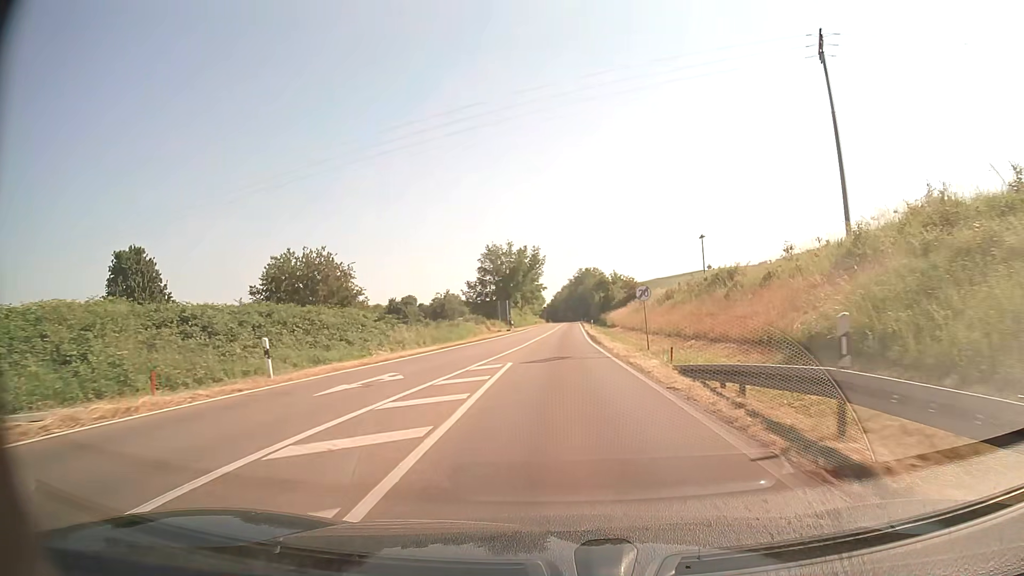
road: primary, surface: asphalt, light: Day
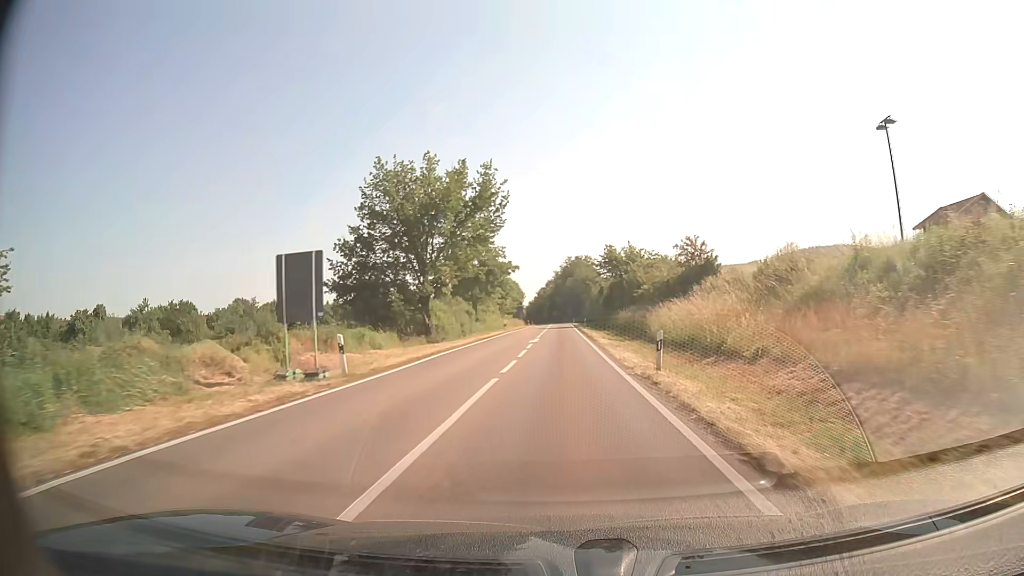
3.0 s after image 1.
(+0.5, +49.0) m; +1°
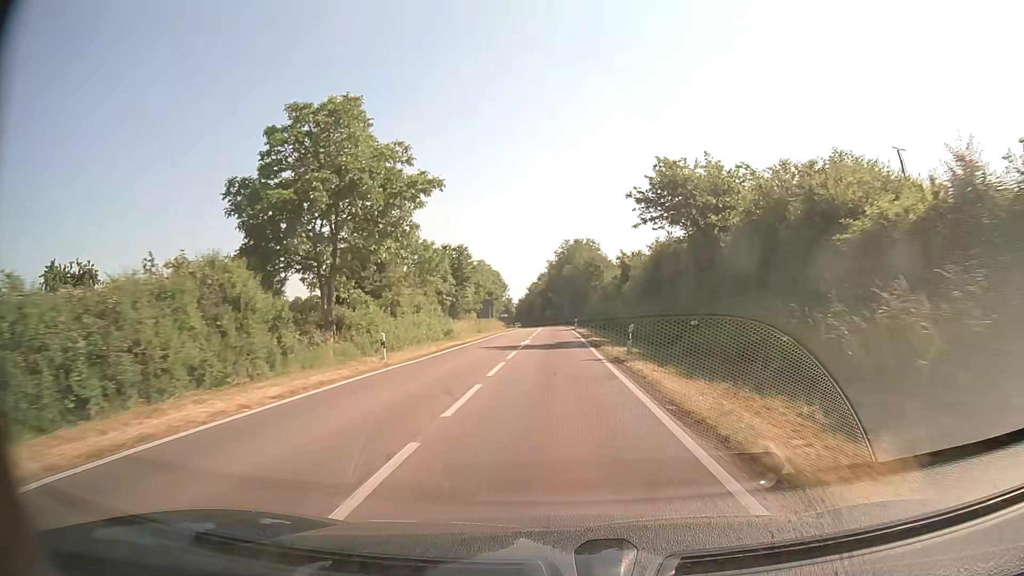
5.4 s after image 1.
(+0.3, +44.6) m; 0°
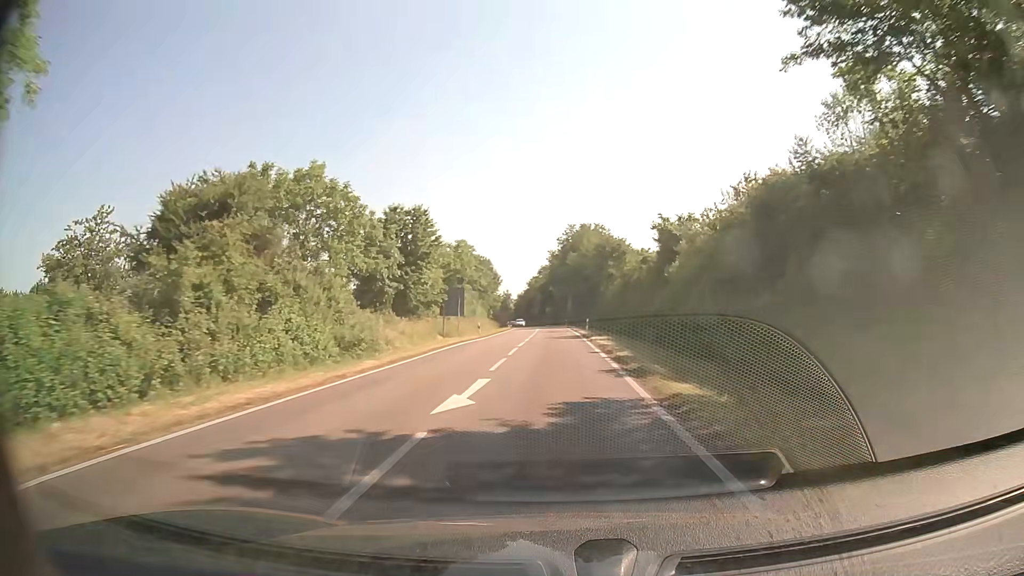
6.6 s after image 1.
(0.0, +23.3) m; 0°
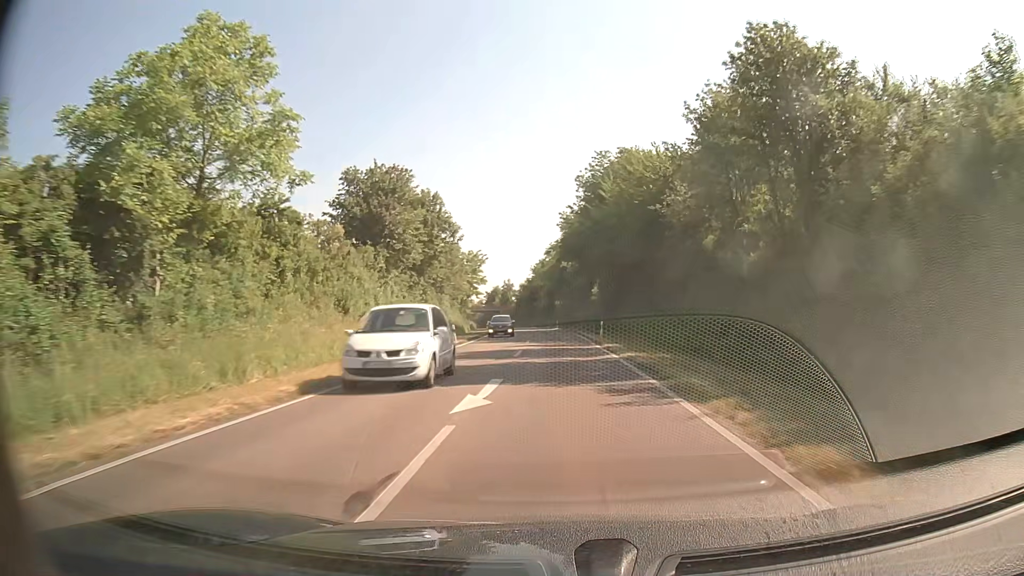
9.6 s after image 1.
(-0.4, +59.9) m; -1°
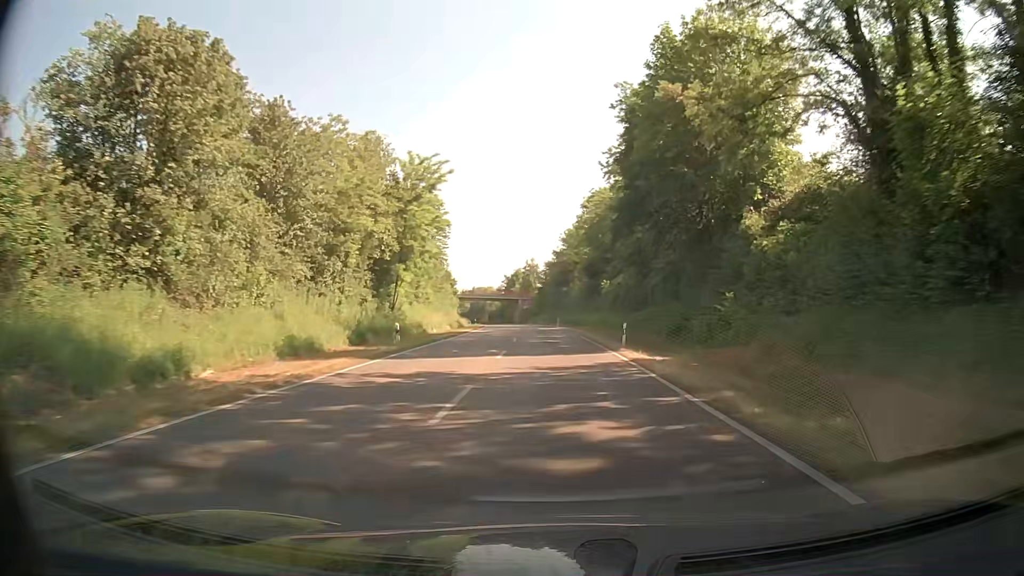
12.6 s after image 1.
(-1.3, +62.1) m; -3°
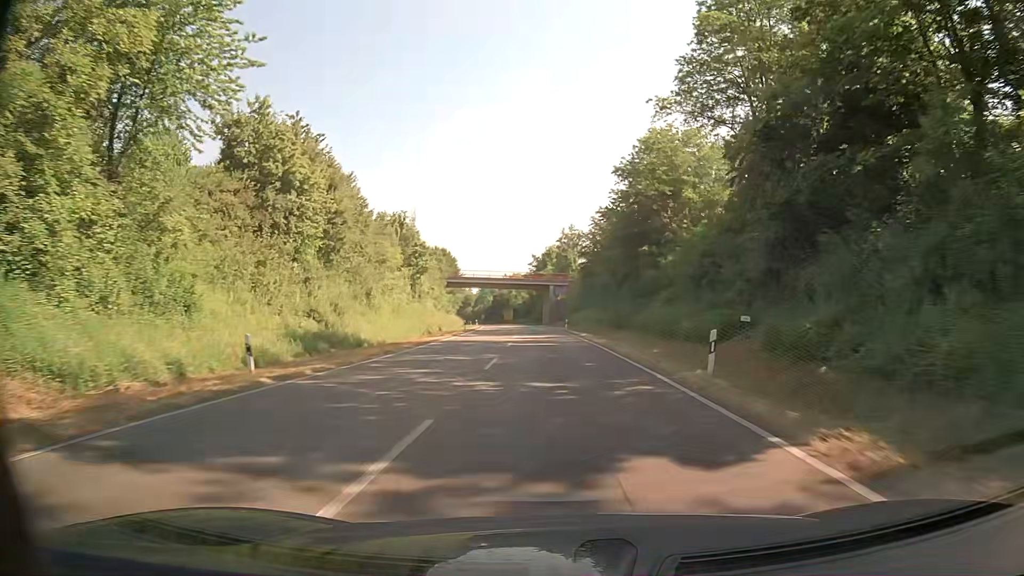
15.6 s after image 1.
(-2.1, +64.1) m; -3°
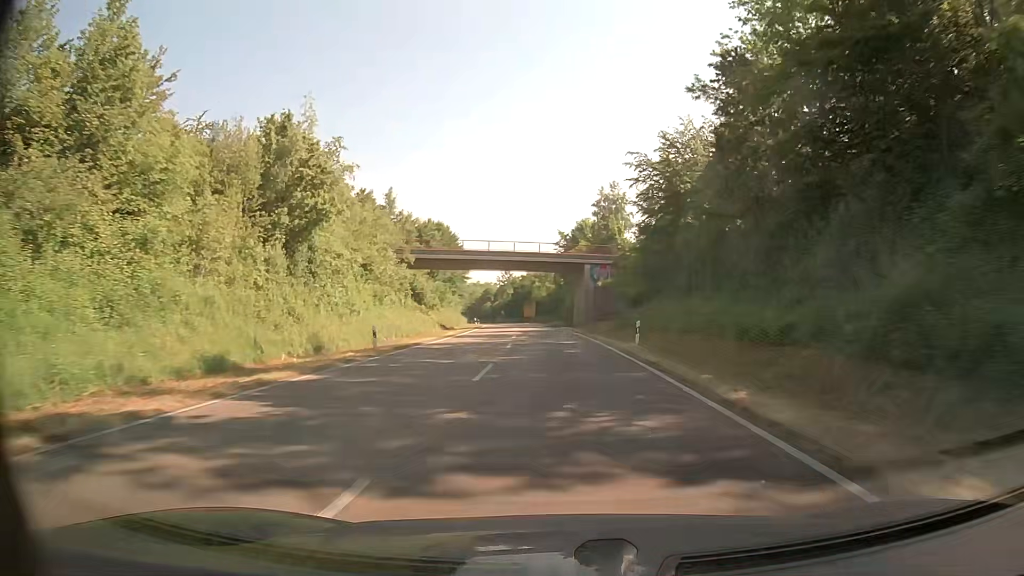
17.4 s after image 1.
(-1.2, +39.2) m; -3°
(0, +10) (0, +20) (0, +30) (-1, +40) (-1, +50) (-2, +60) (-2, +70) (-3, +80) (-4, +90) (-5, +100) m
